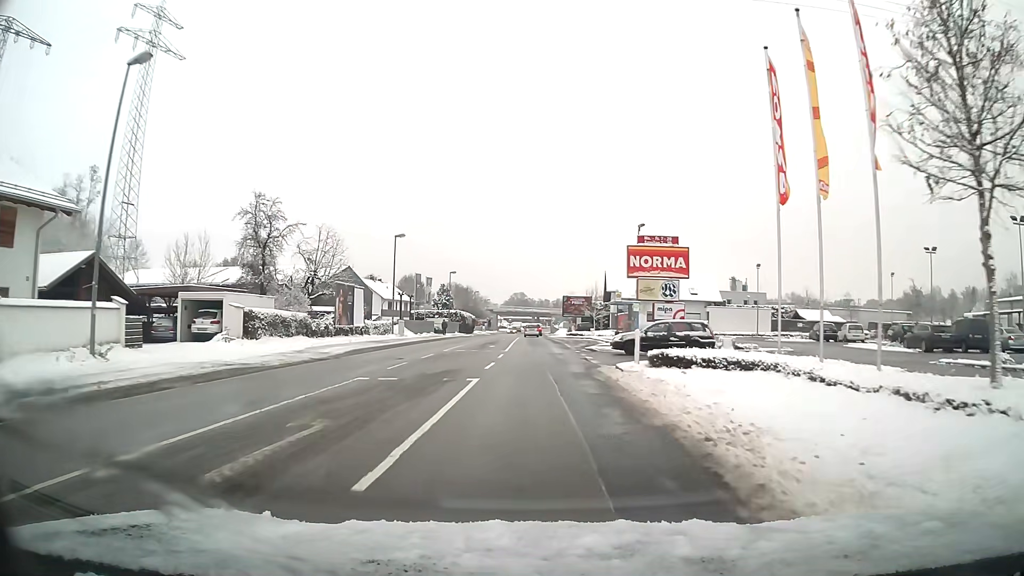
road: primary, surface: asphalt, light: Day
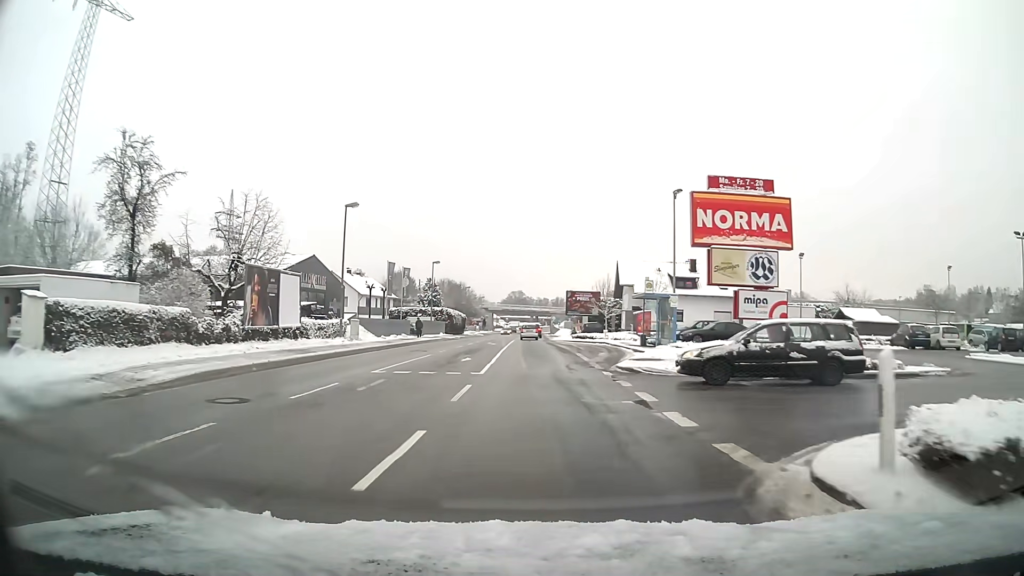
(0.0, +13.6) m; 0°
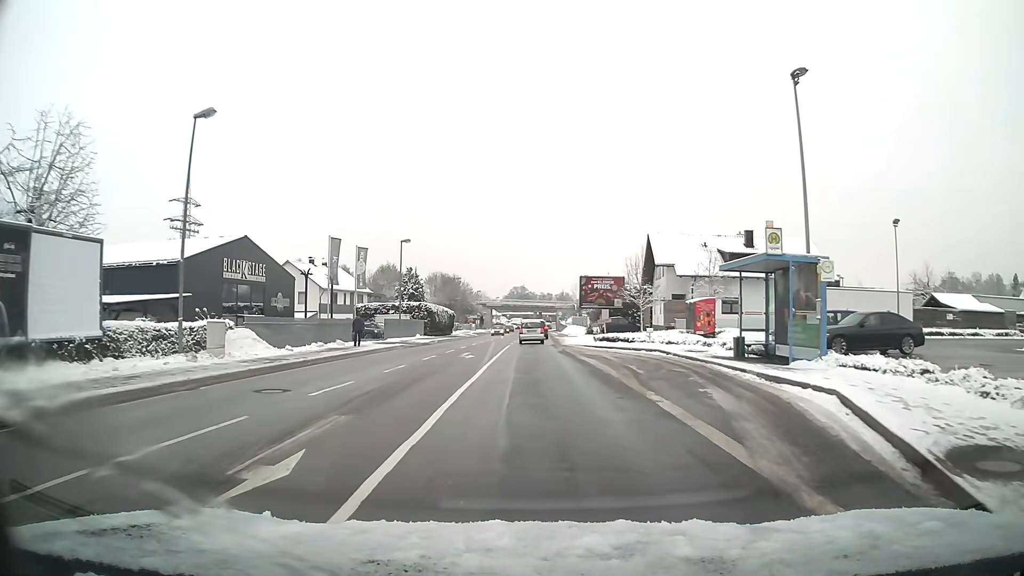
(-0.1, +18.4) m; 0°
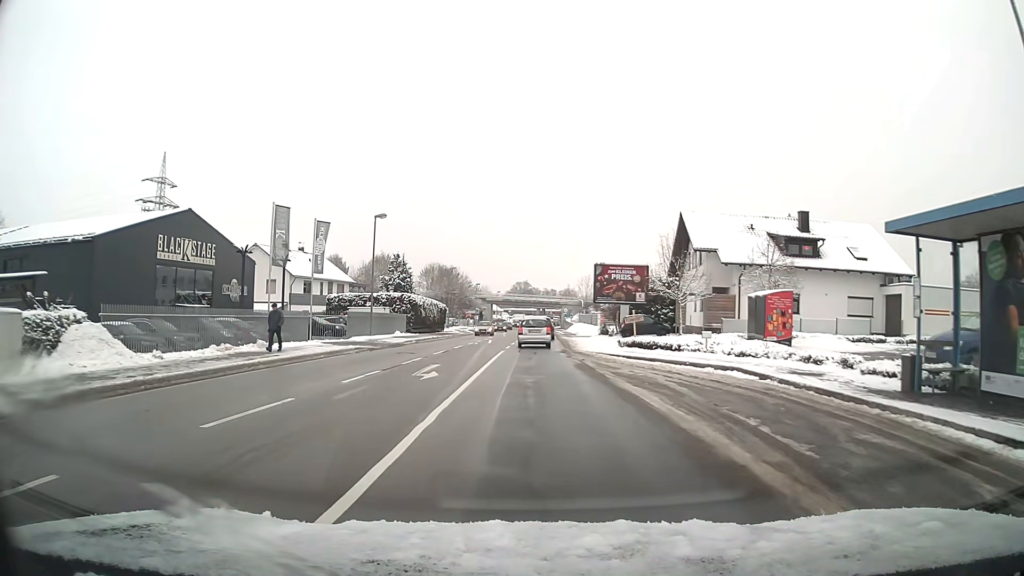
(0.0, +10.4) m; 0°
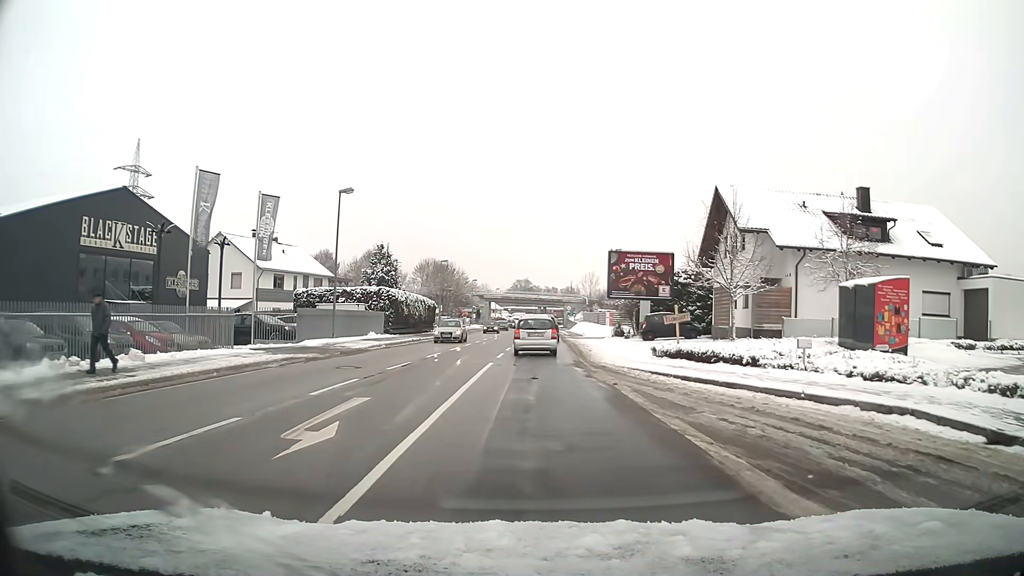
(0.0, +8.3) m; 0°
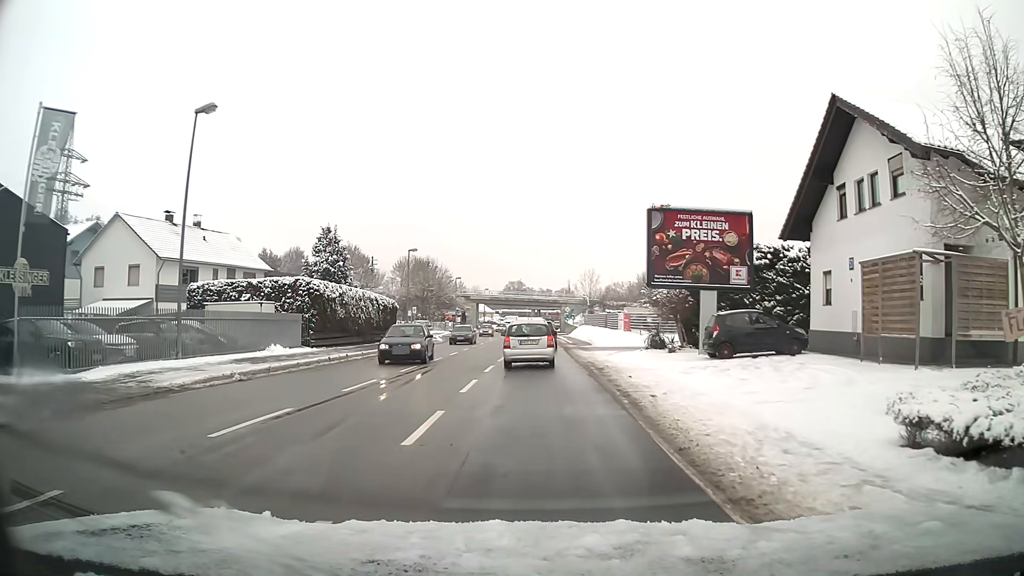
(+0.1, +15.7) m; +1°
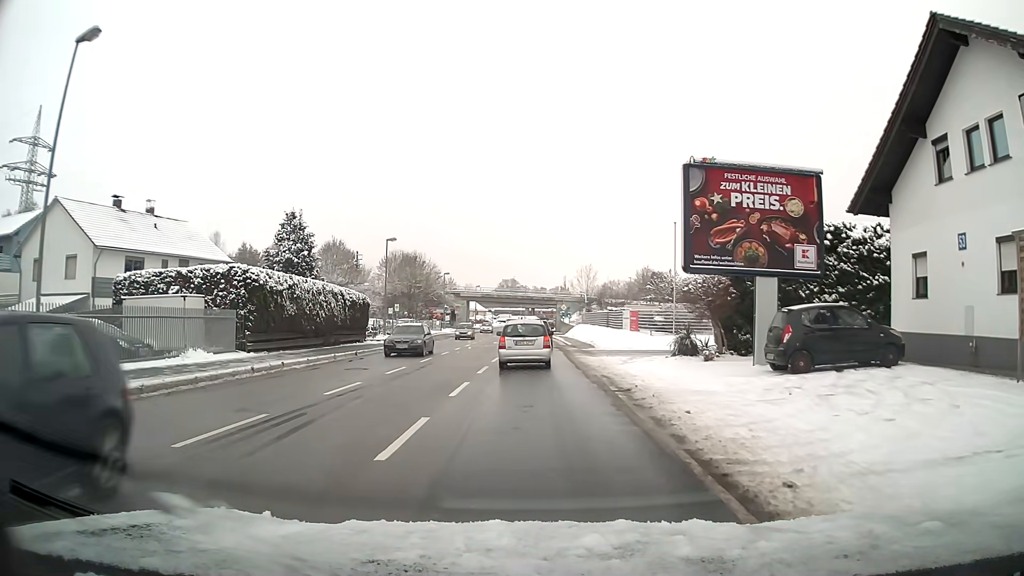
(0.0, +6.9) m; 0°
